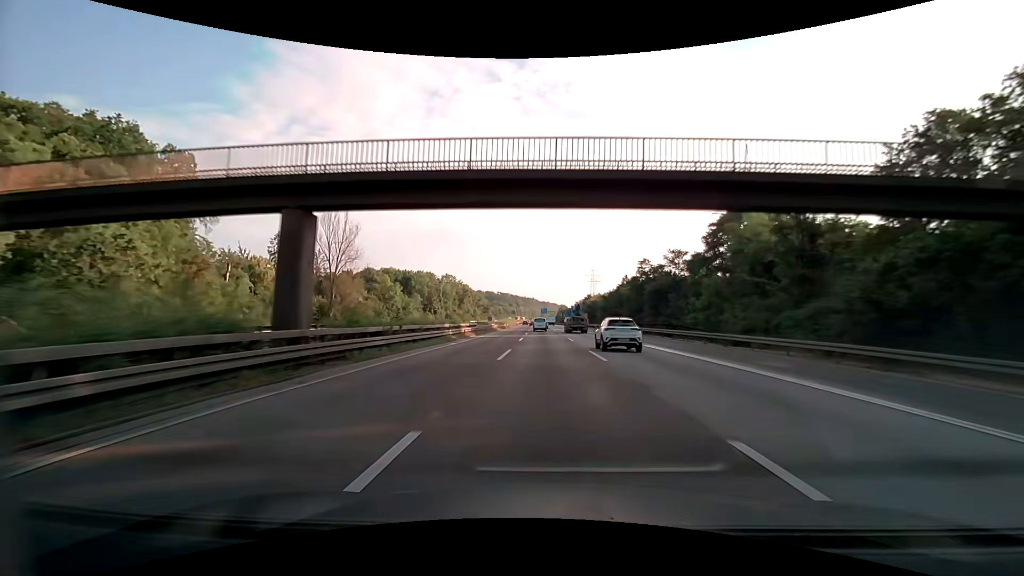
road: motorway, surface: asphalt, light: Day
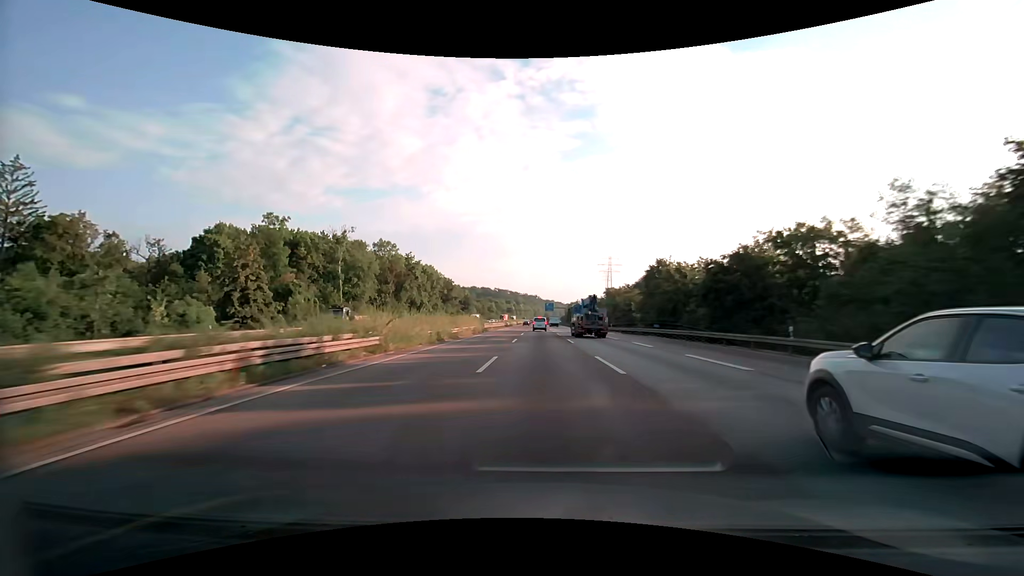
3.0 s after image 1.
(-0.5, +92.7) m; 0°
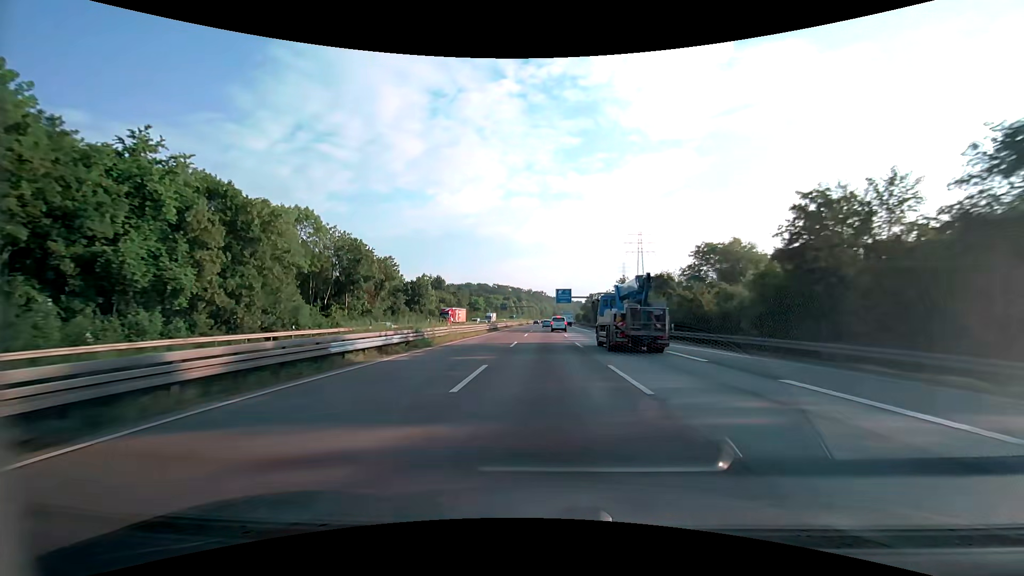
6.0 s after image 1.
(-0.8, +92.1) m; -1°
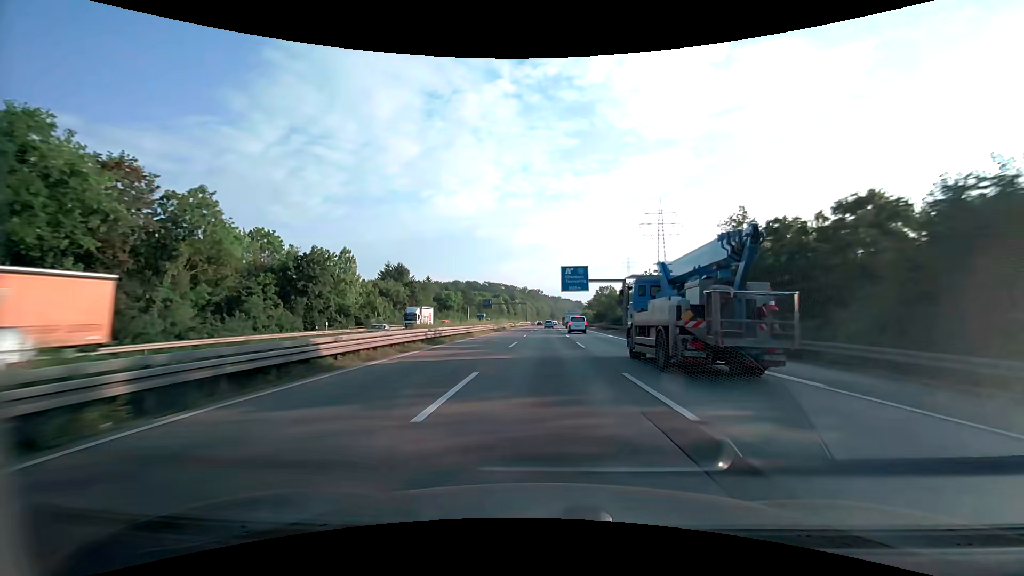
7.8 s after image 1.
(0.0, +54.8) m; 0°
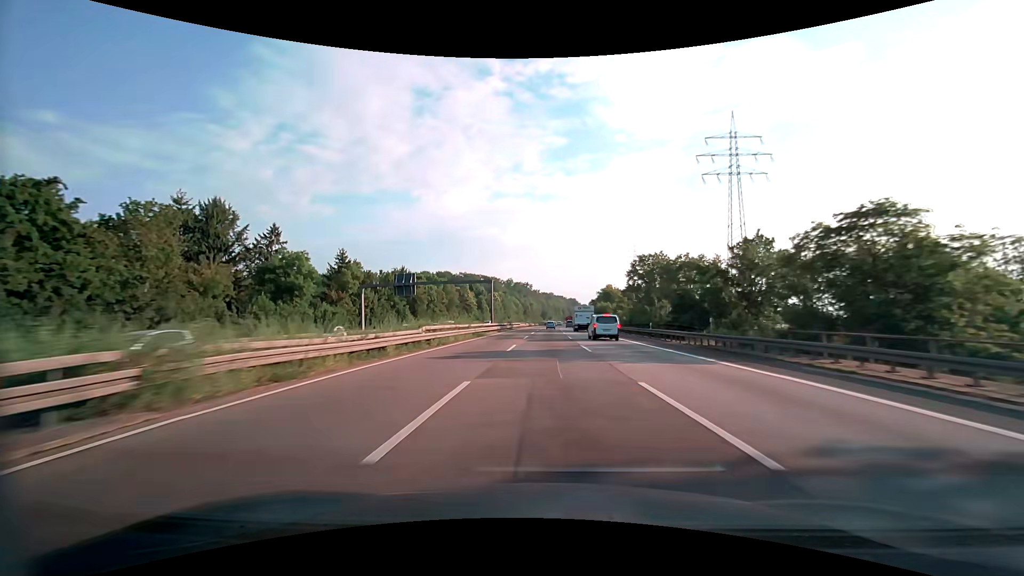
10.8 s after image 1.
(+0.6, +90.1) m; +1°
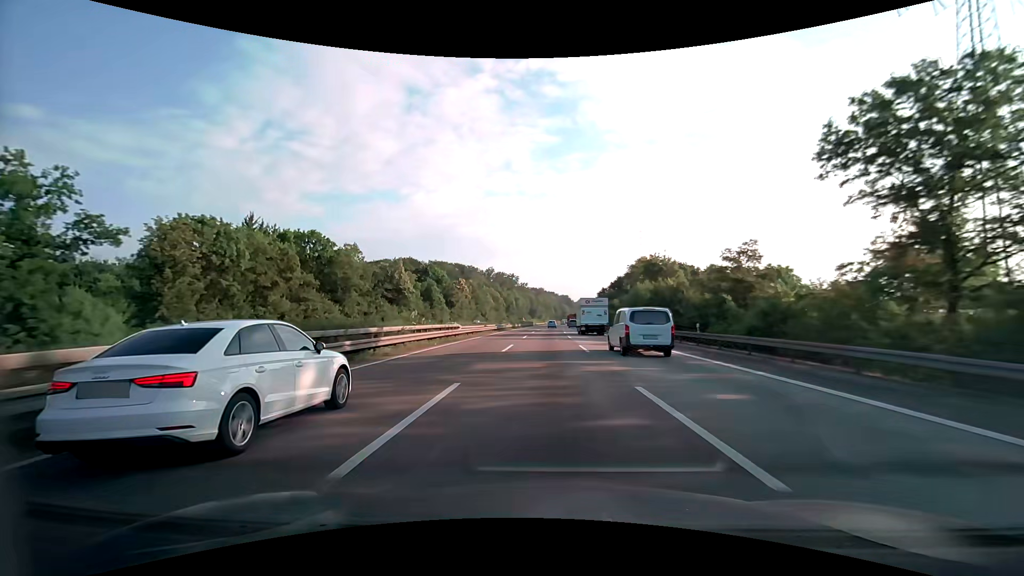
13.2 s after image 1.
(+0.9, +71.0) m; +1°
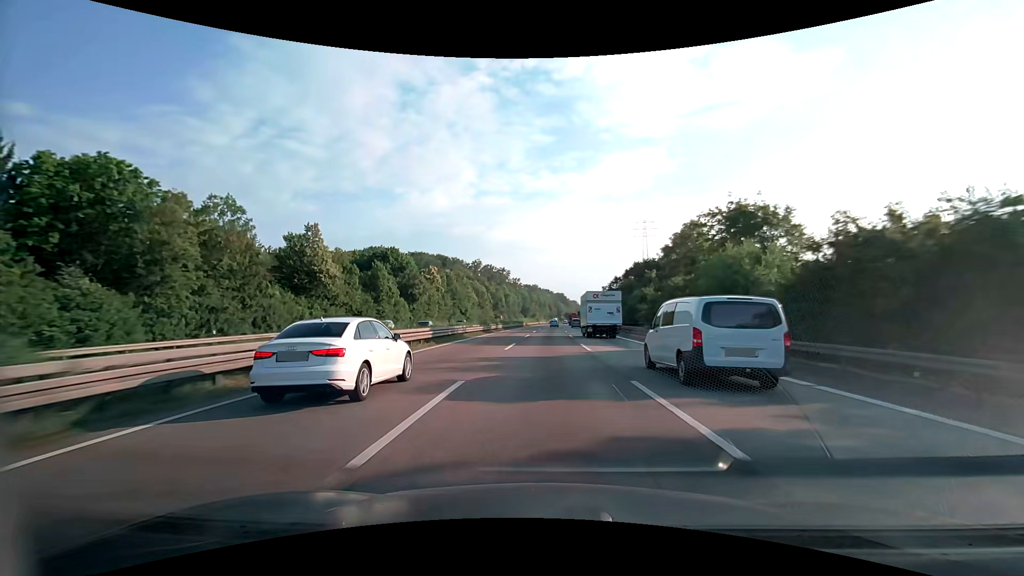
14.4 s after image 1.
(+0.2, +35.2) m; +1°
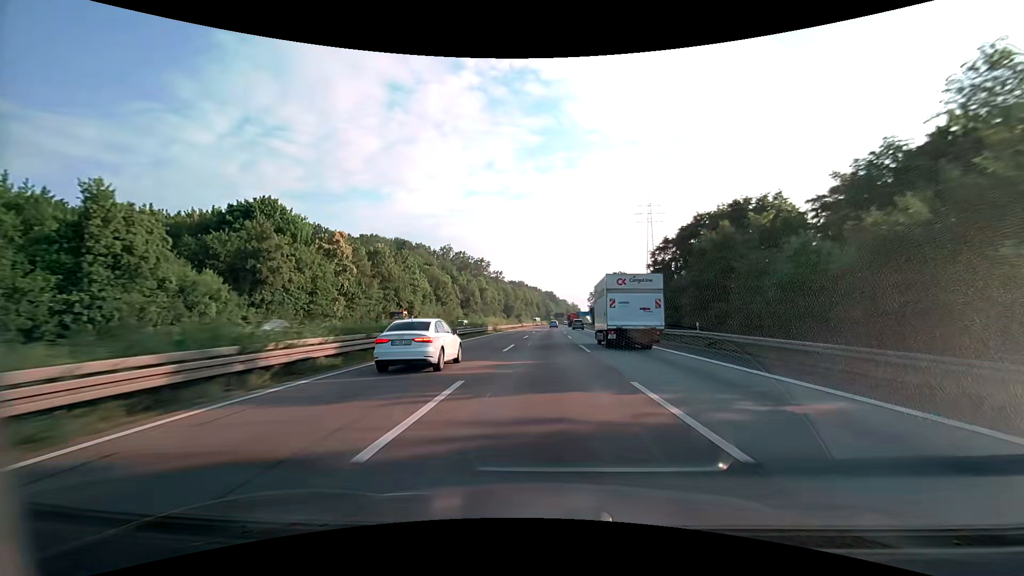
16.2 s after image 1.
(+0.4, +52.4) m; +1°
(0, +10) (0, +20) (0, +30) (0, +40) (0, +50) (+1, +60) (+1, +70) (+1, +80) (+2, +90) (+2, +100) m
